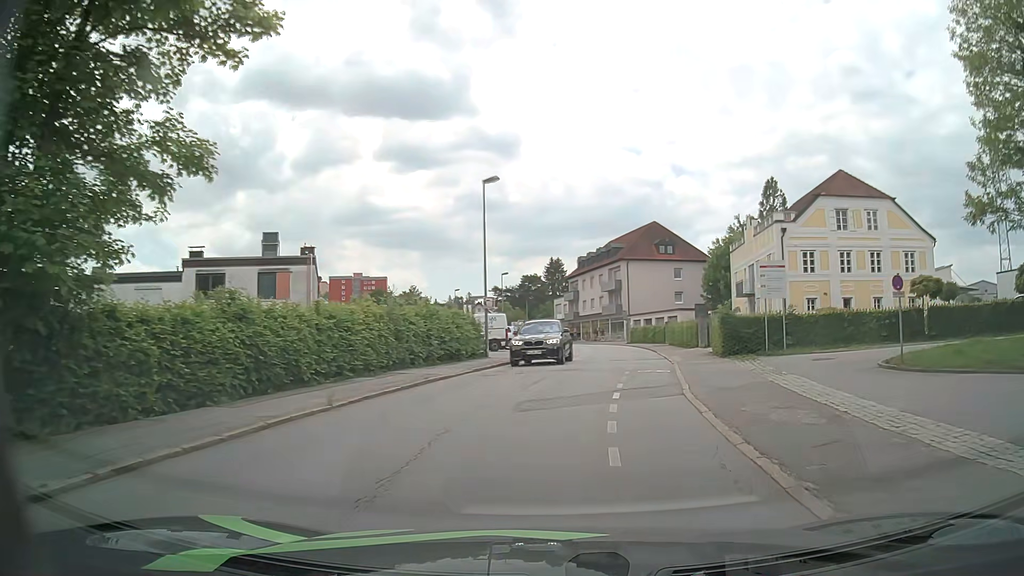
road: residential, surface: asphalt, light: Day
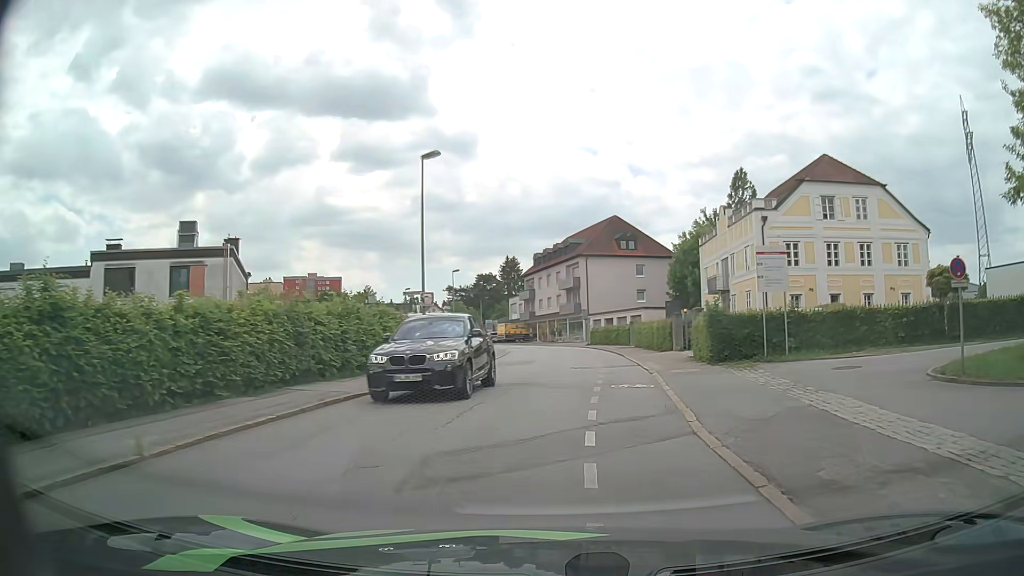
(+0.2, +4.8) m; +3°
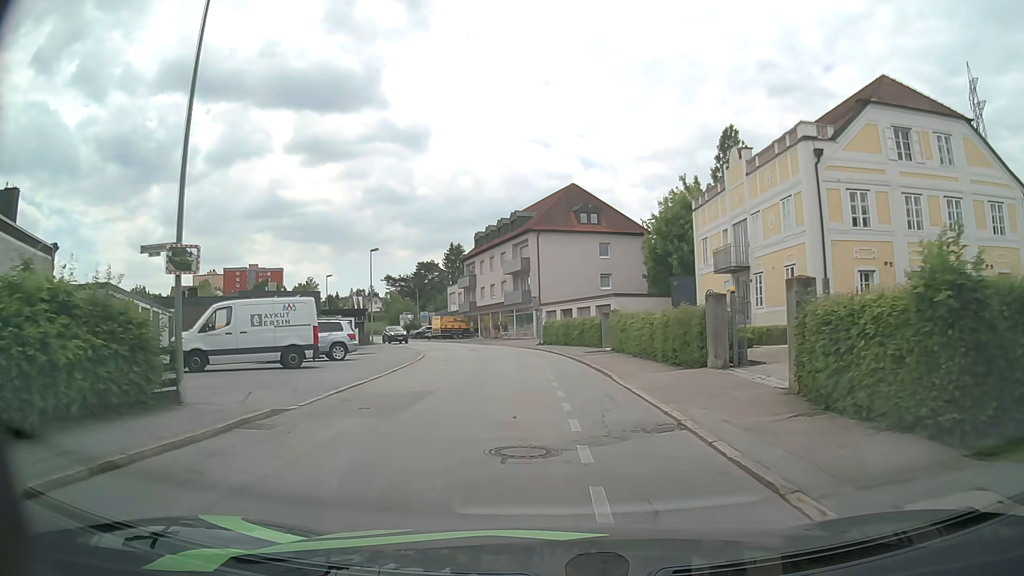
(+0.7, +15.0) m; +4°
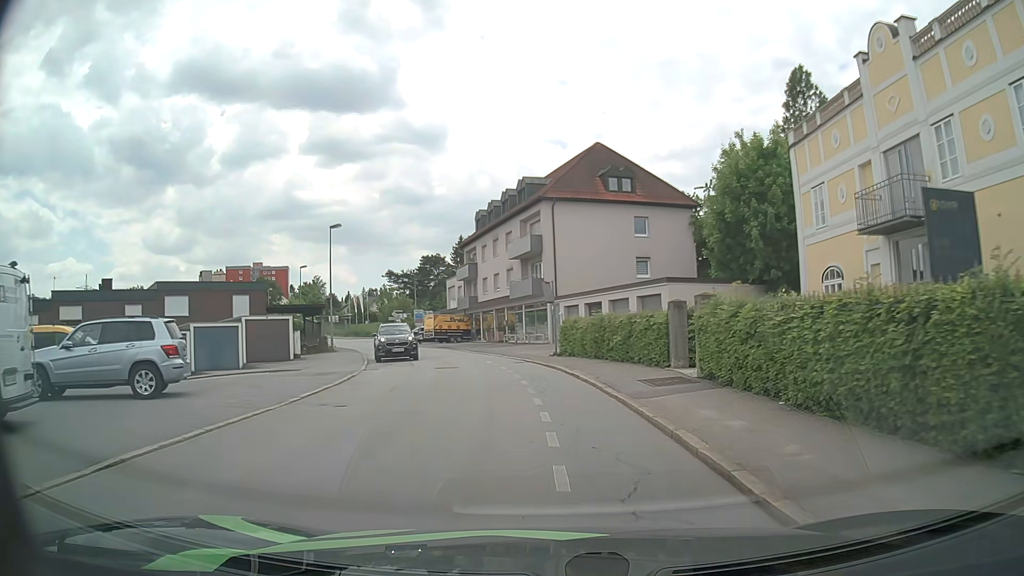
(-0.1, +15.0) m; -2°
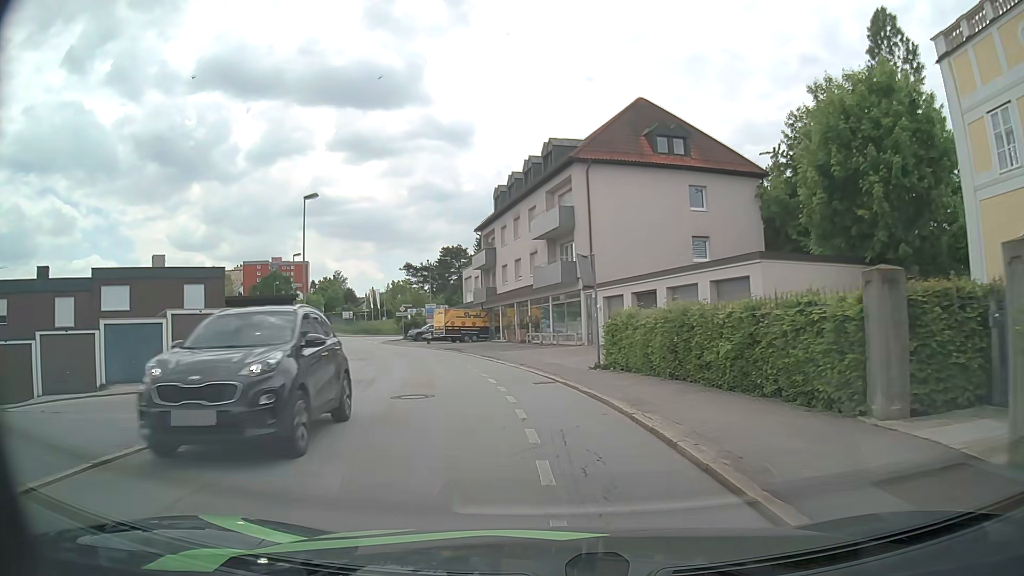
(-0.2, +9.8) m; -2°
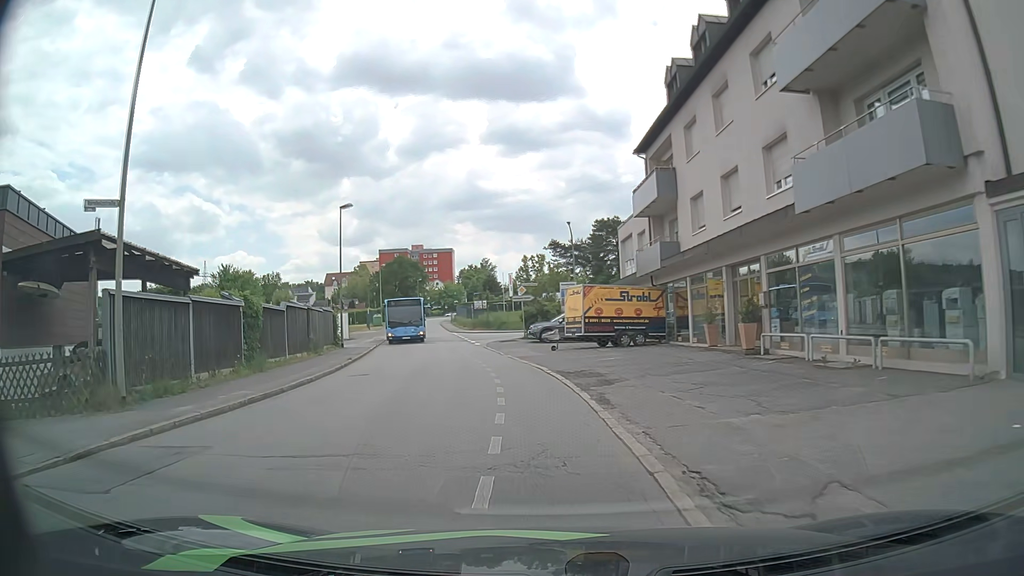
(-2.4, +24.6) m; -14°
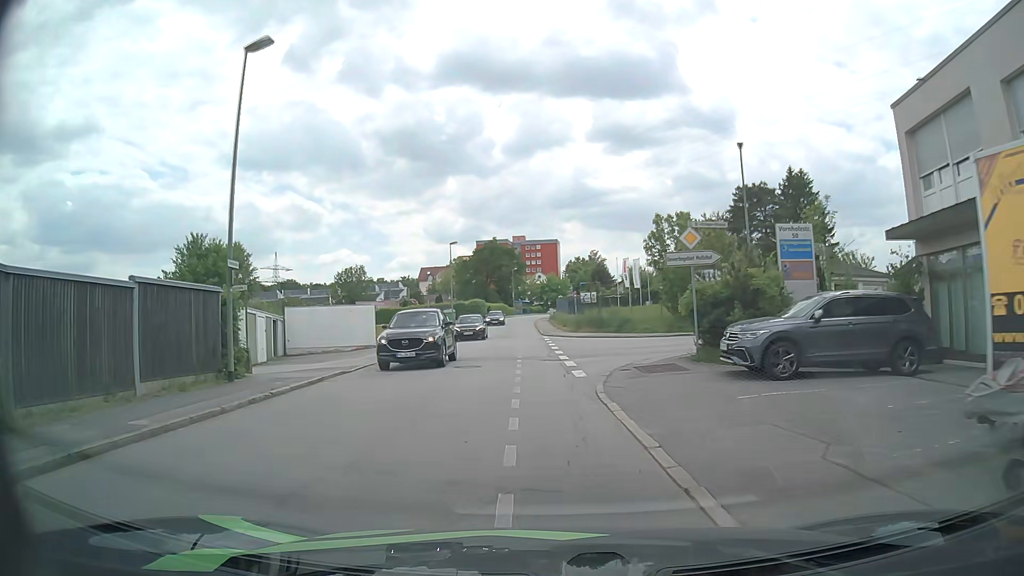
(-2.1, +24.5) m; -7°
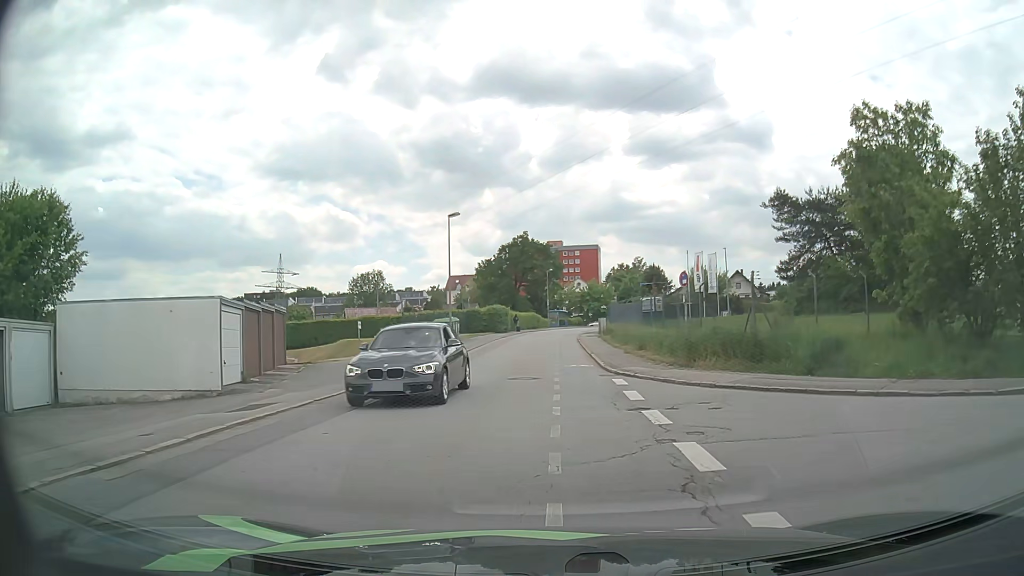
(-1.8, +24.0) m; -6°
(0, +10) (0, +20) (0, +30) (0, +40) (+1, +50) (+2, +60) (+3, +70) (+4, +80) (+6, +90) (+8, +99) m
